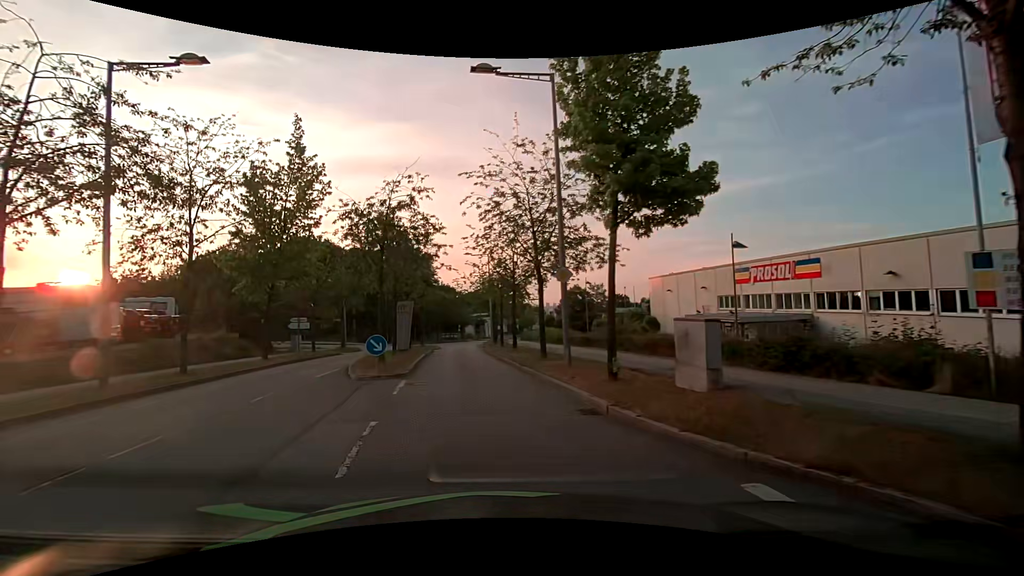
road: residential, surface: asphalt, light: Day
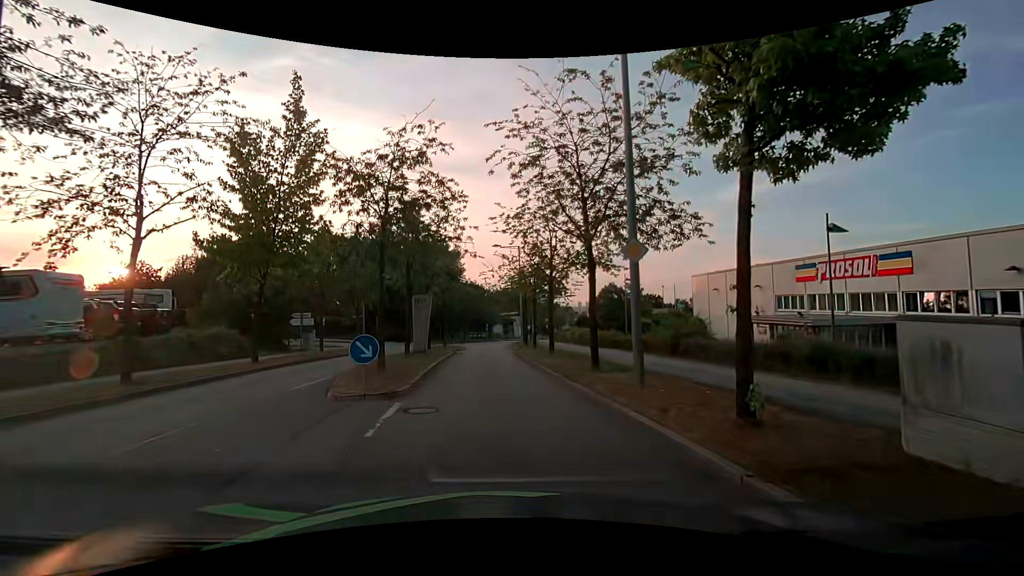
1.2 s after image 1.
(-0.3, +4.6) m; -3°
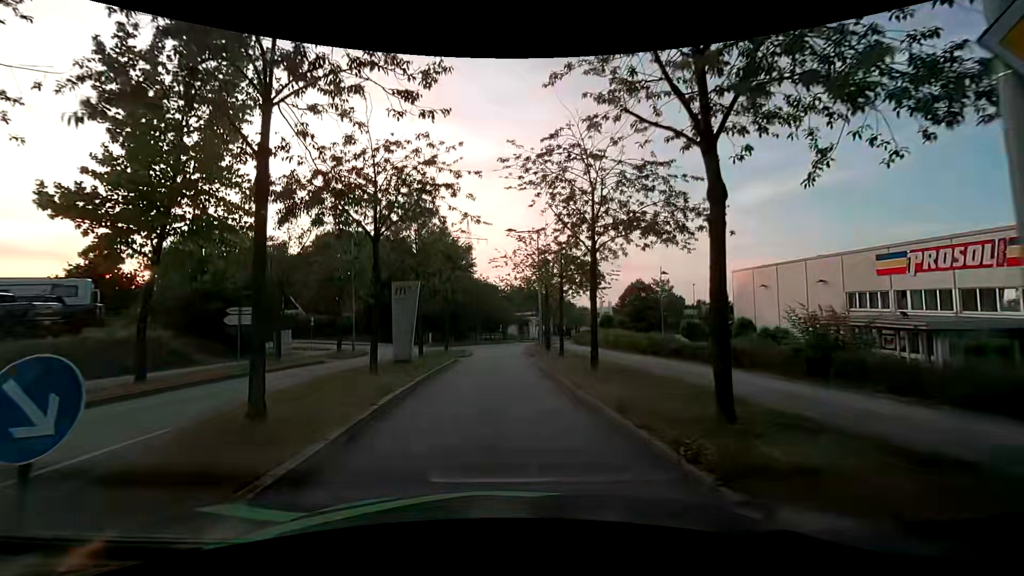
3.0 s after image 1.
(-0.2, +7.6) m; -2°
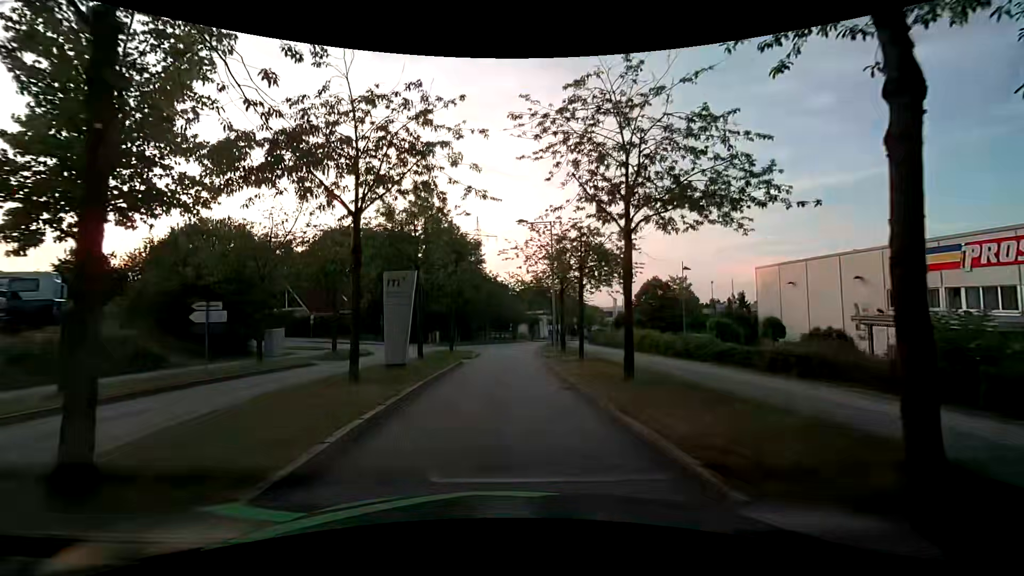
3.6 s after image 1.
(0.0, +2.9) m; -1°
